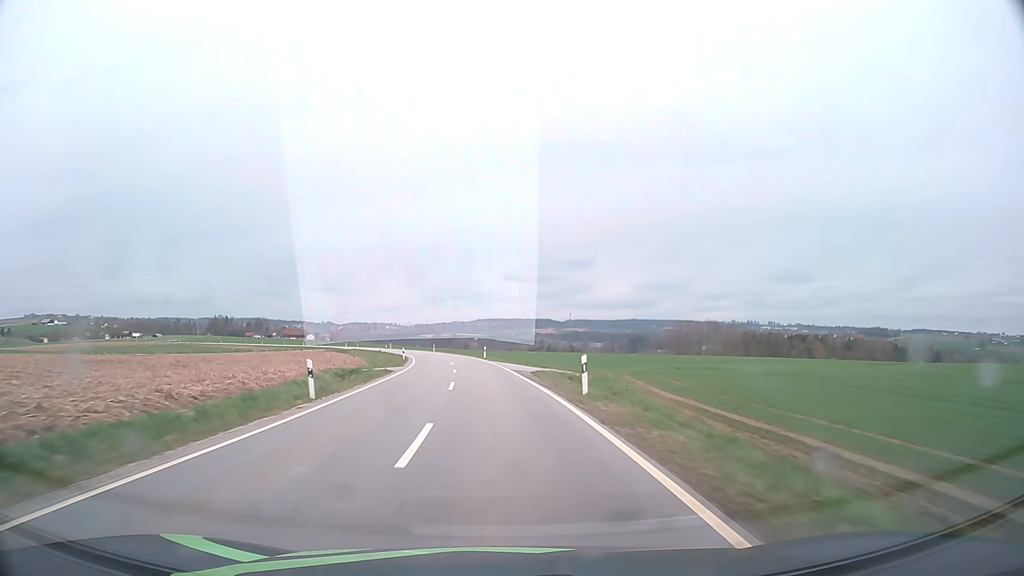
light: Day
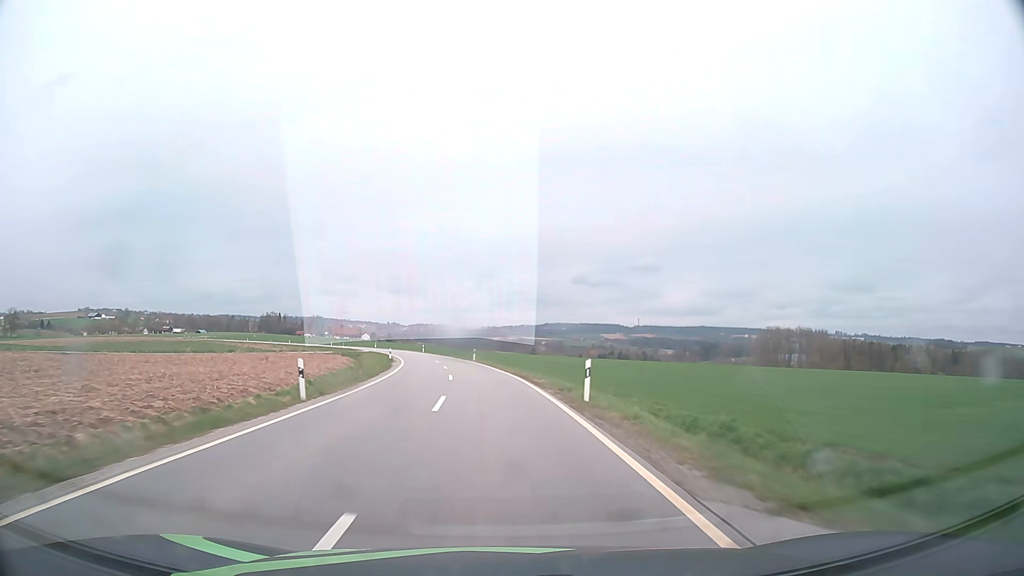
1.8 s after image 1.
(-2.1, +42.6) m; -6°
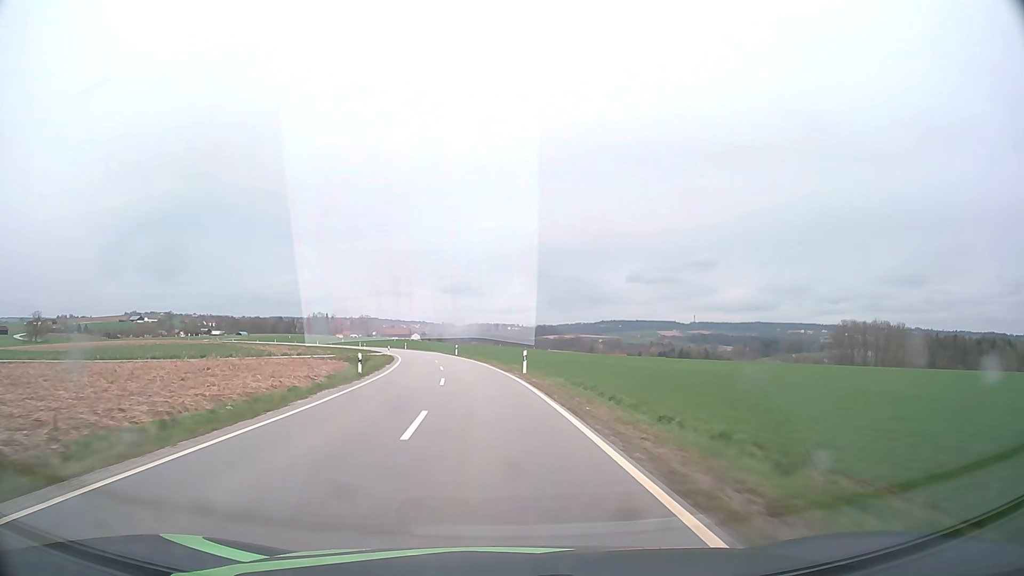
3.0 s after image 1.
(-1.0, +28.5) m; -4°
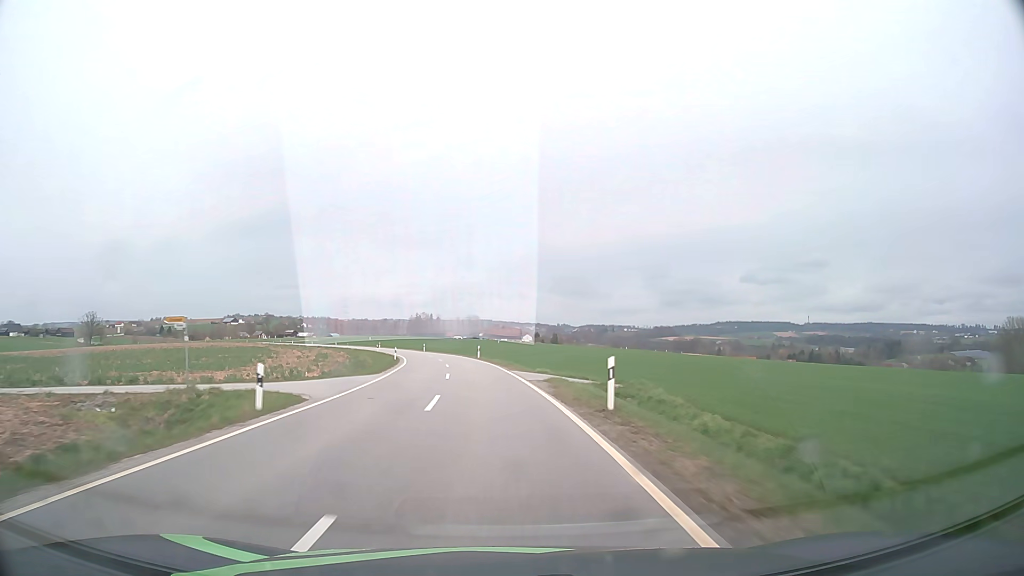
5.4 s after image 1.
(-5.0, +56.9) m; -10°
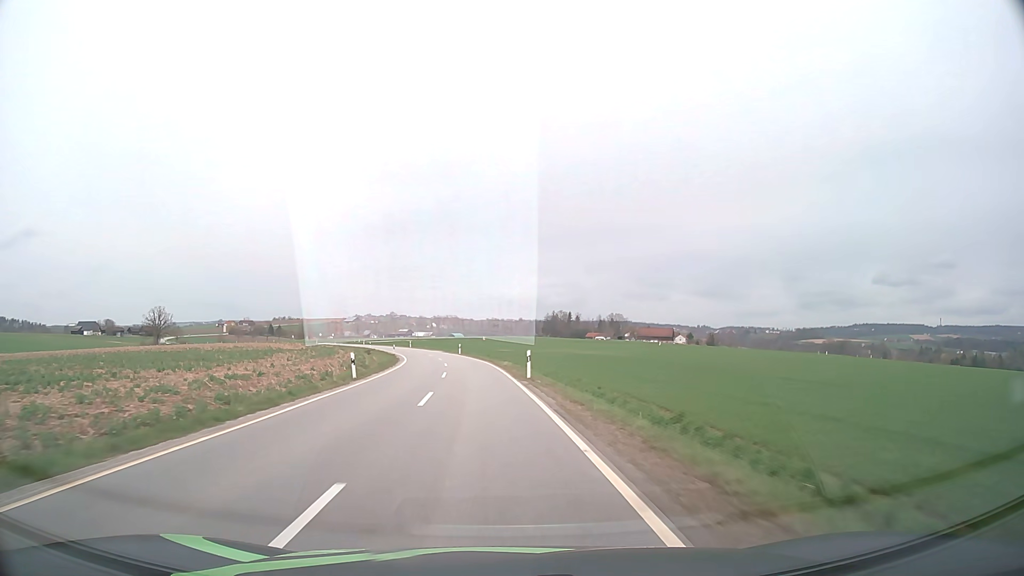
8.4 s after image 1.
(-7.2, +71.6) m; -11°
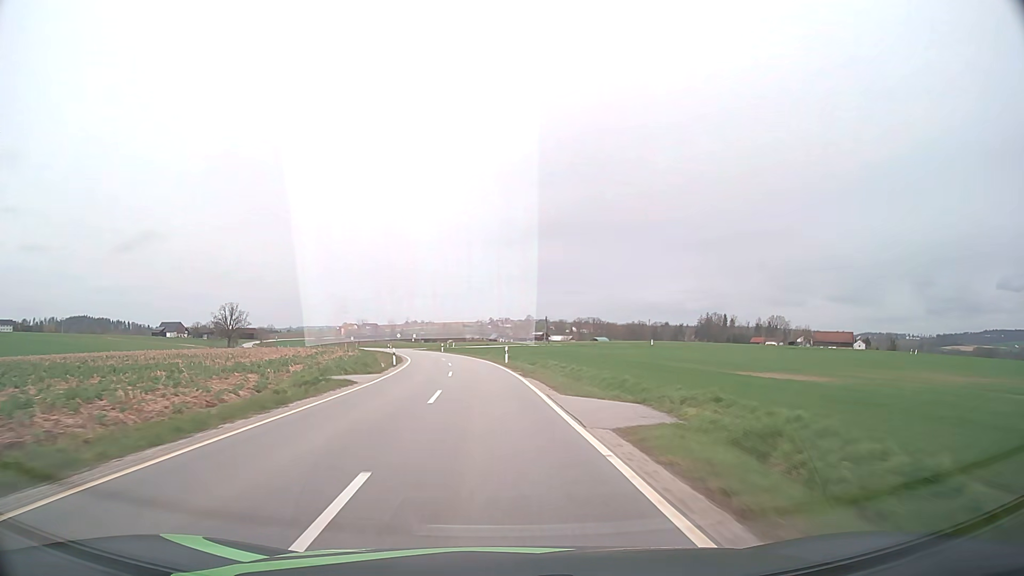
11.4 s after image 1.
(-8.1, +72.3) m; -12°
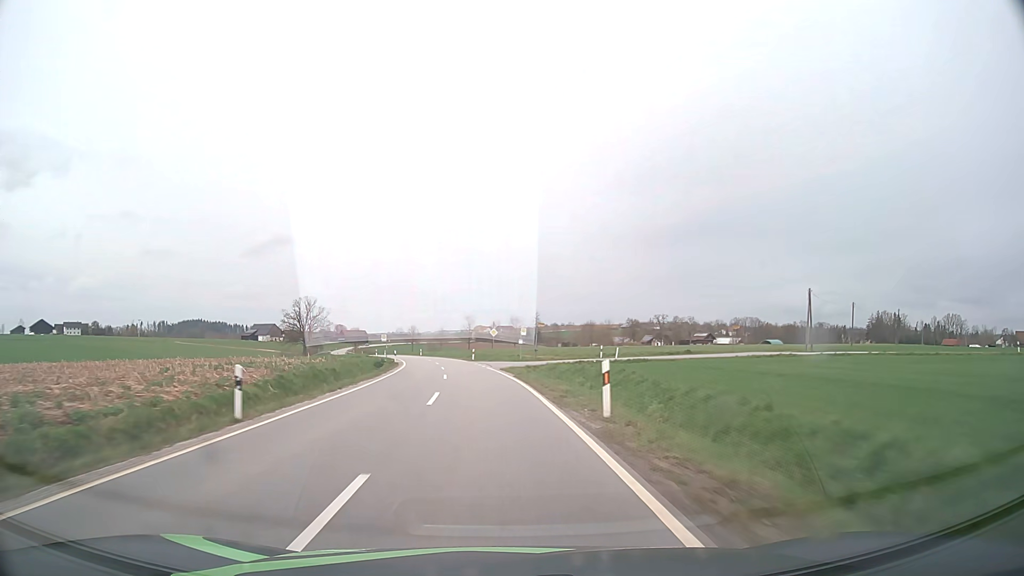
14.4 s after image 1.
(-7.3, +72.8) m; -11°
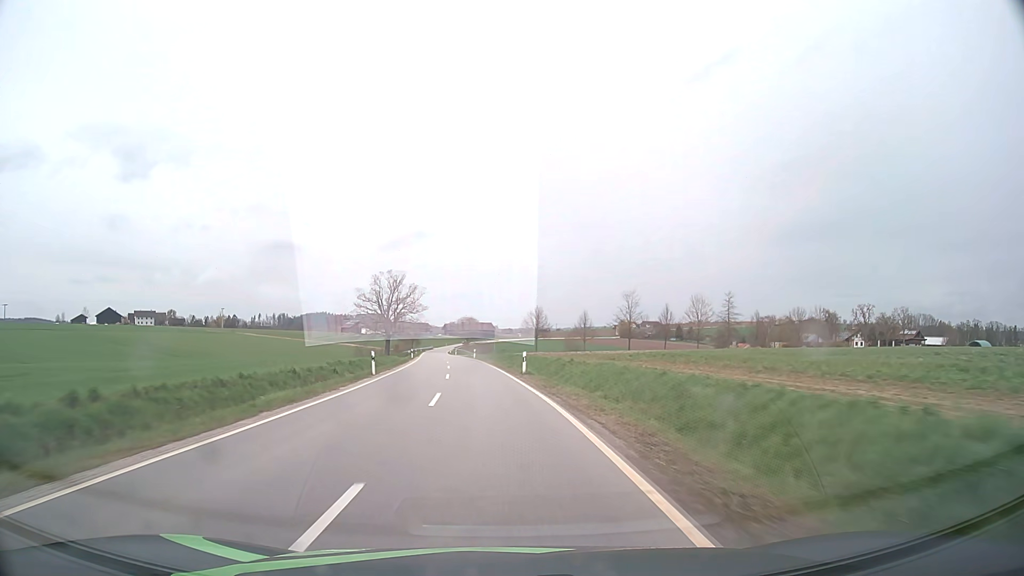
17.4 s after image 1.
(-8.3, +73.3) m; -12°
(0, +10) (-1, +20) (-1, +30) (-2, +40) (-3, +50) (-4, +60) (-5, +70) (-7, +80) (-8, +90) (-9, +100) m
